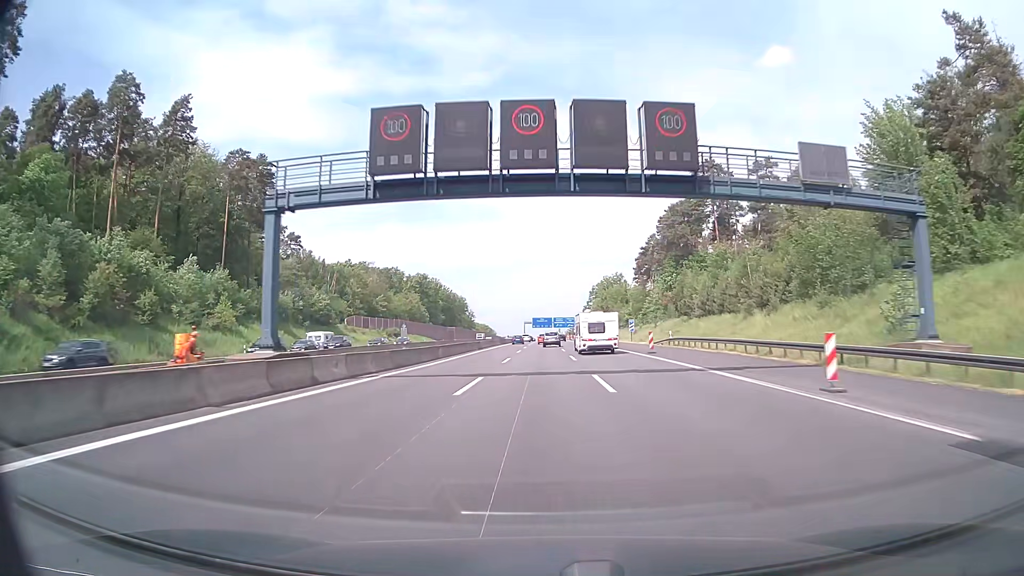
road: motorway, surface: asphalt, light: Day
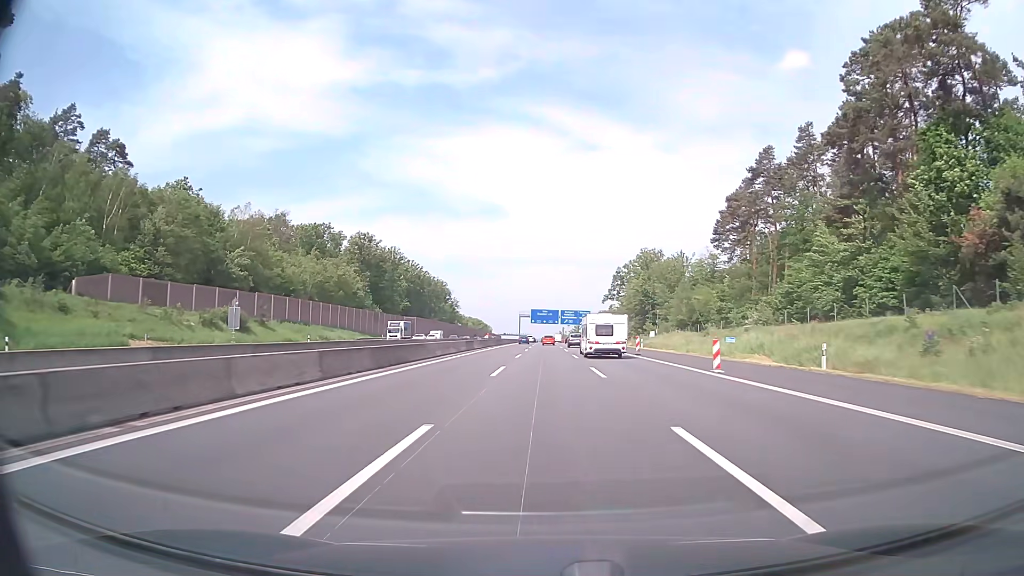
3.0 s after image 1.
(-0.4, +83.1) m; 0°
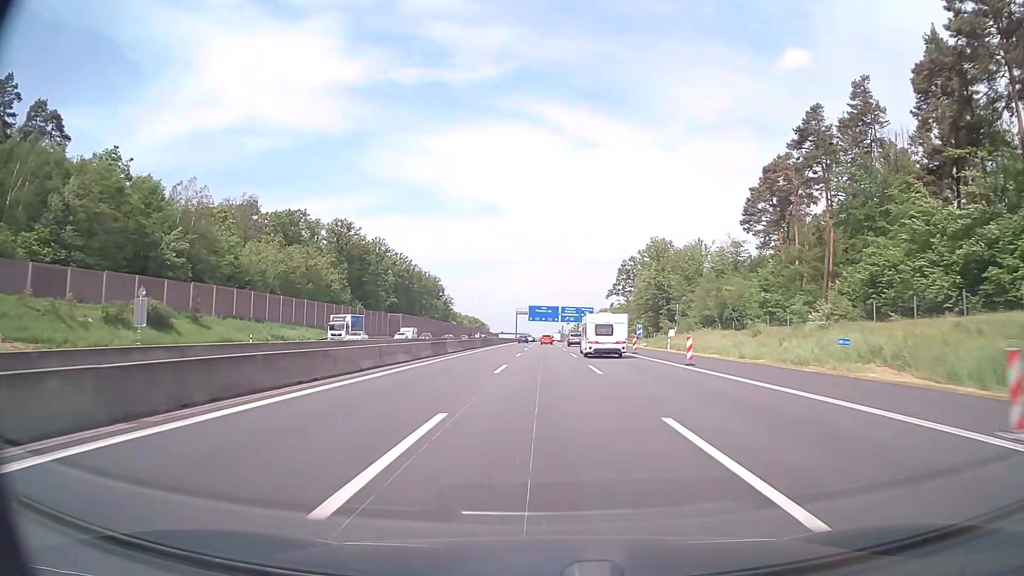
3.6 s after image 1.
(0.0, +16.7) m; 0°
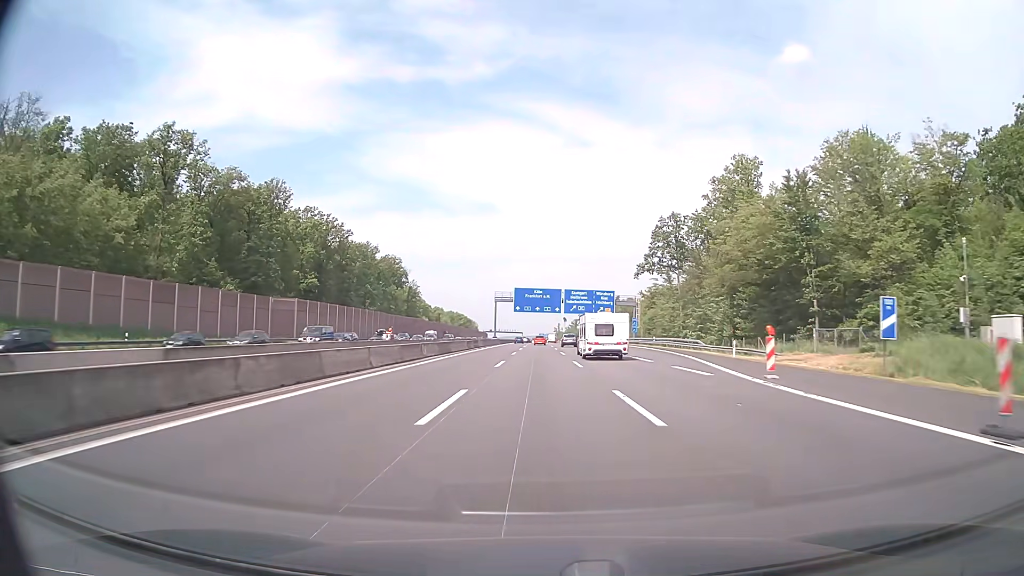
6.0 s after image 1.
(+0.2, +66.7) m; 0°
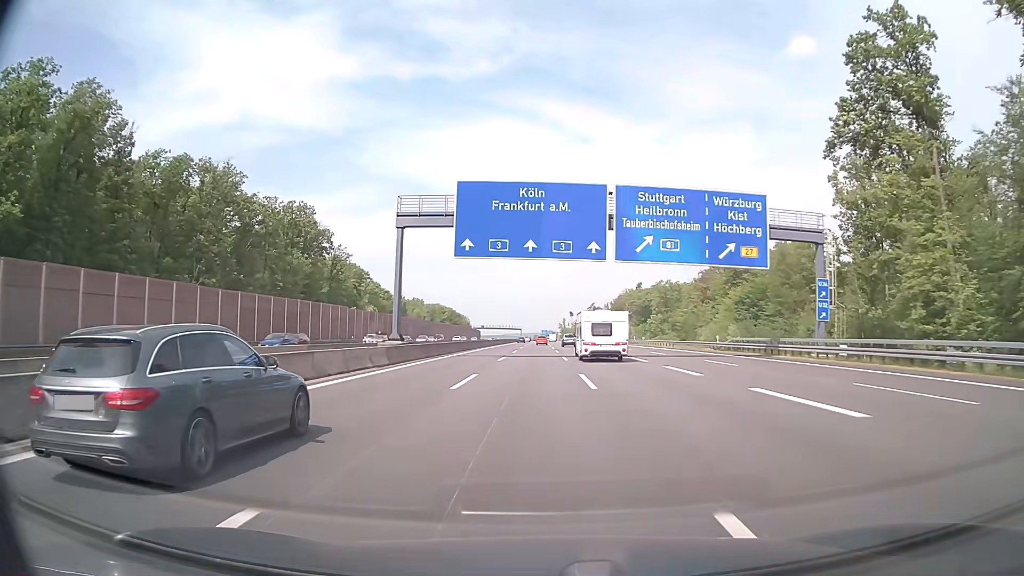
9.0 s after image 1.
(-0.1, +83.8) m; 0°
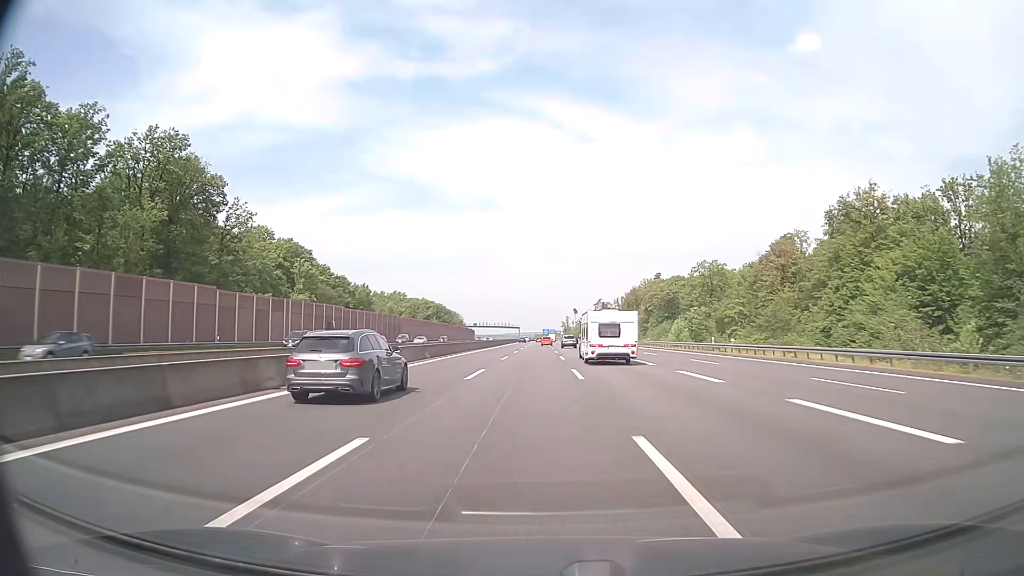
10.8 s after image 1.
(0.0, +50.7) m; +1°
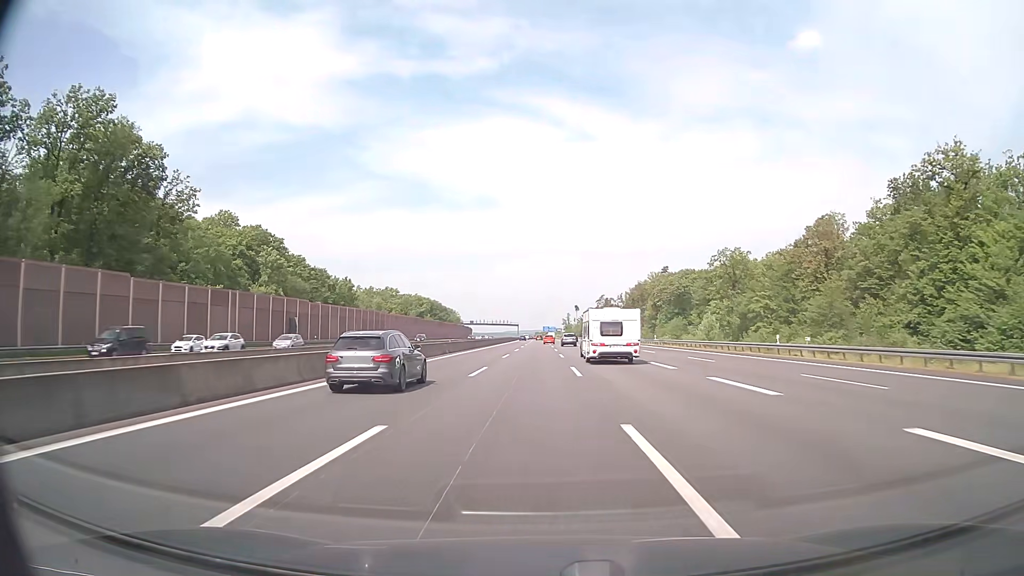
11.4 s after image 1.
(-0.2, +17.0) m; -1°
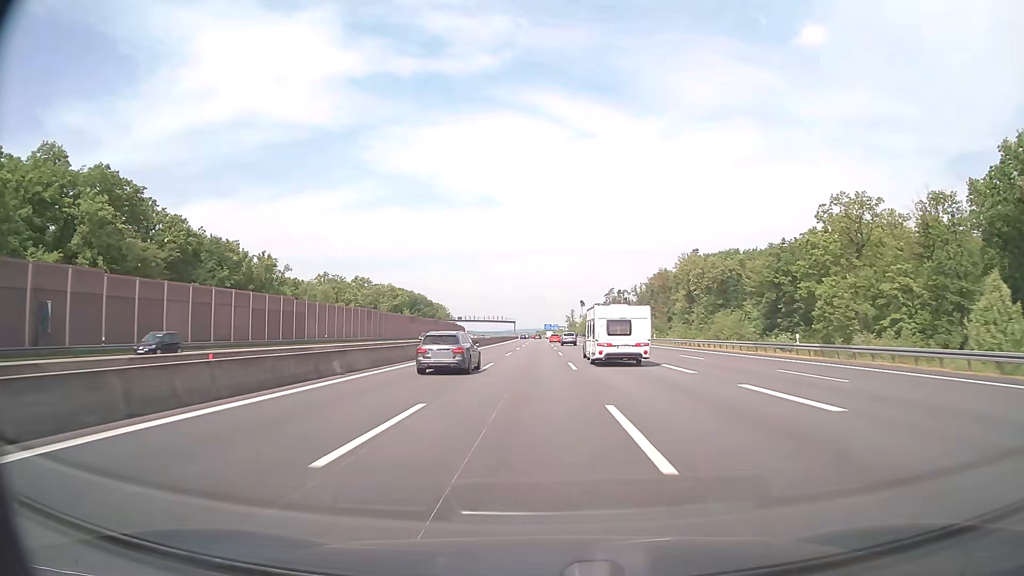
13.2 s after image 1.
(0.0, +51.2) m; 0°
(0, +10) (0, +20) (0, +30) (0, +40) (0, +50) (0, +60) (0, +70) (0, +80) (0, +90) (0, +100) m
